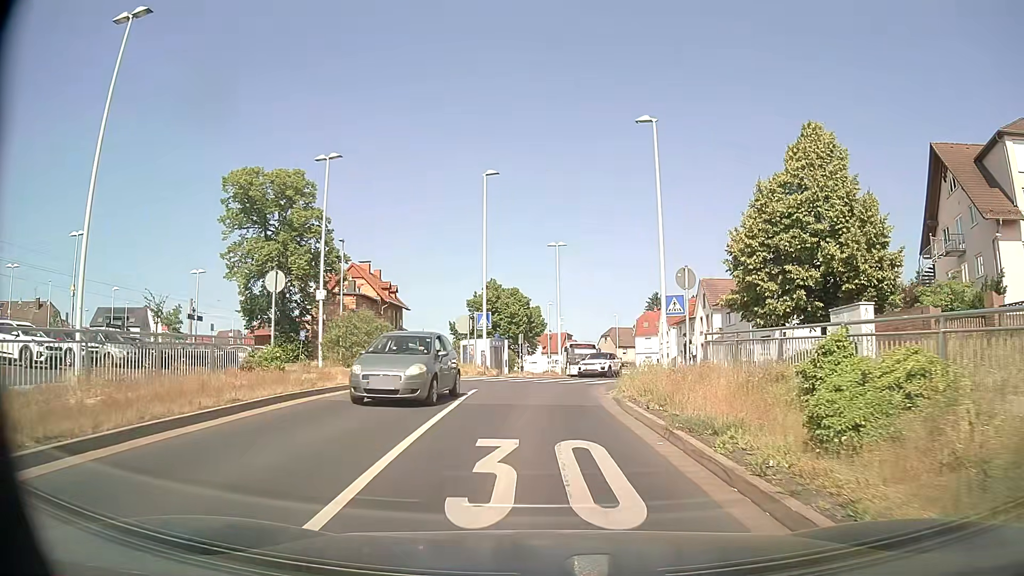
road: tertiary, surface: asphalt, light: Day
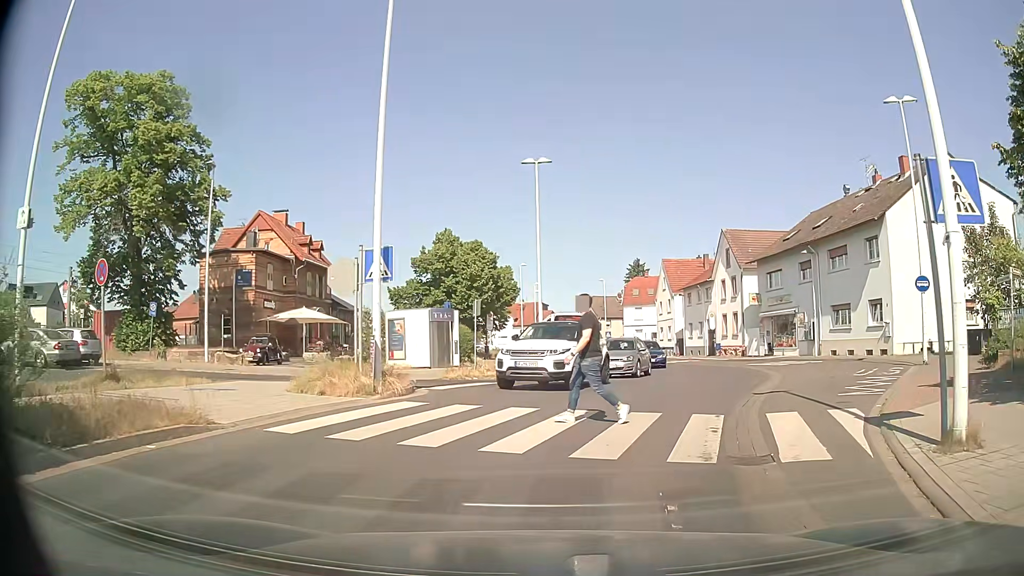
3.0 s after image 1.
(-0.1, +17.7) m; +2°
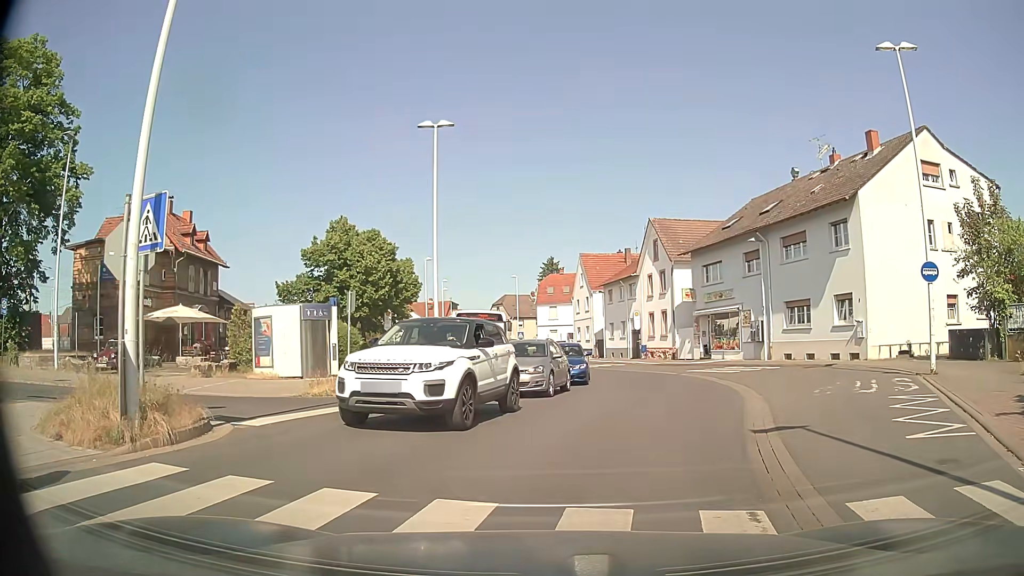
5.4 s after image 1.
(+0.3, +5.6) m; +7°
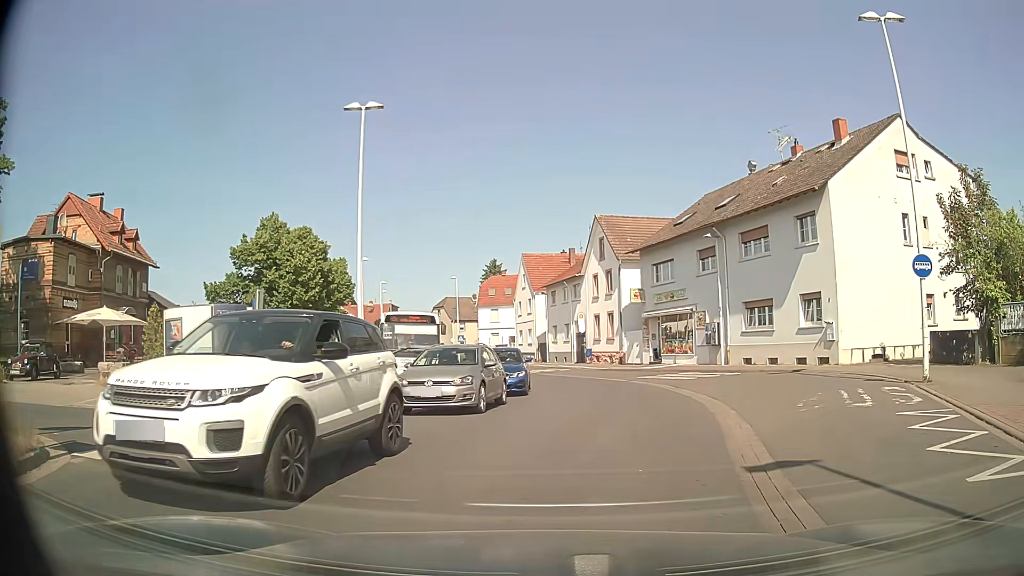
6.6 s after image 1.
(+0.1, +2.7) m; +5°
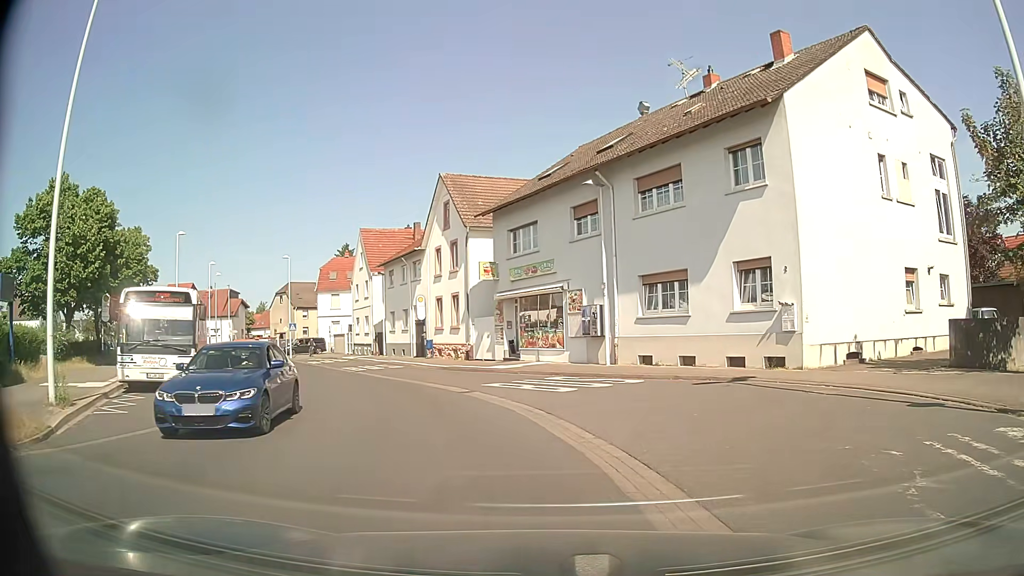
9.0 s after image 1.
(+1.2, +9.6) m; +12°
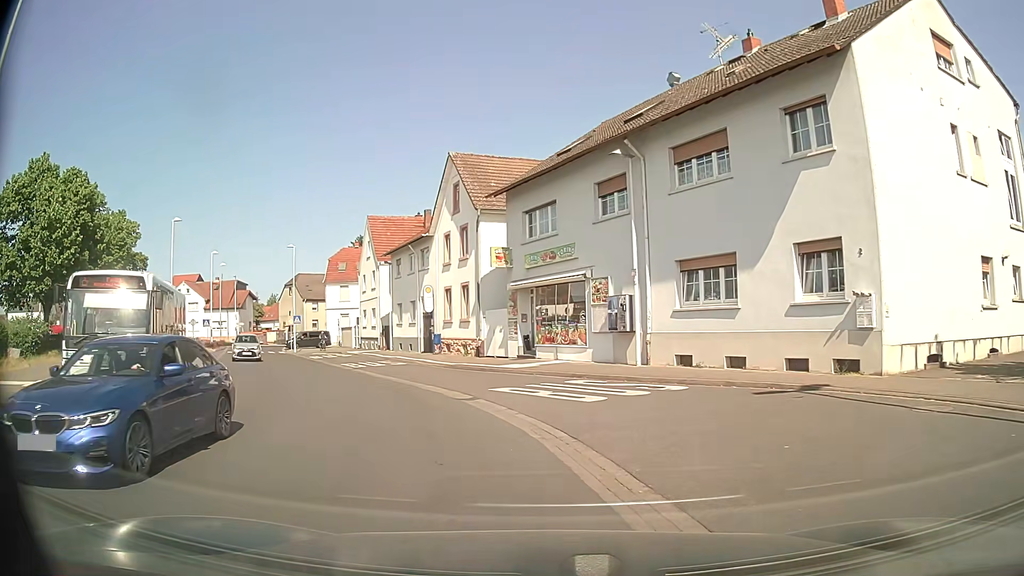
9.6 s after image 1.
(0.0, +3.4) m; -1°
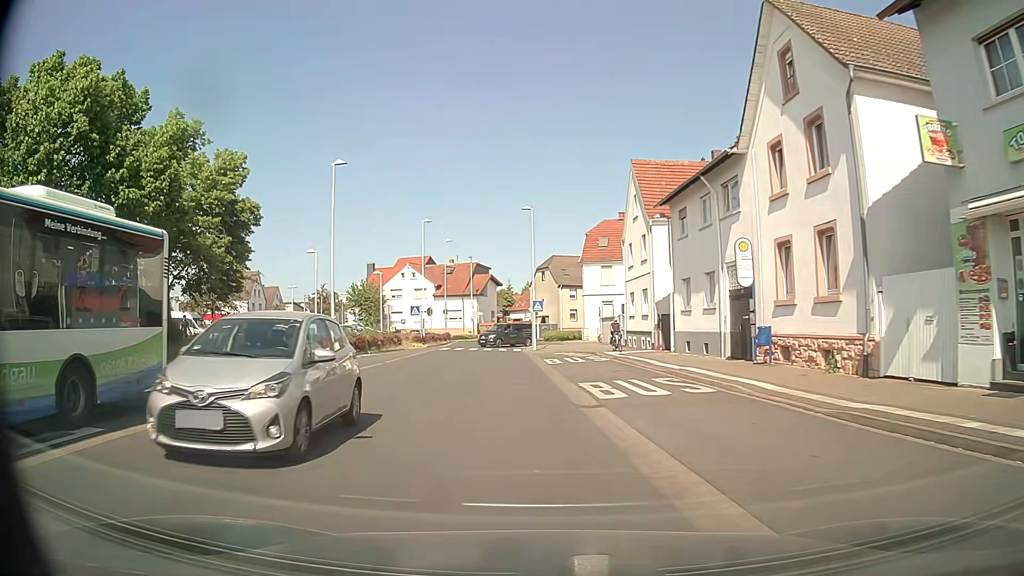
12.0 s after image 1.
(-3.4, +16.5) m; -23°
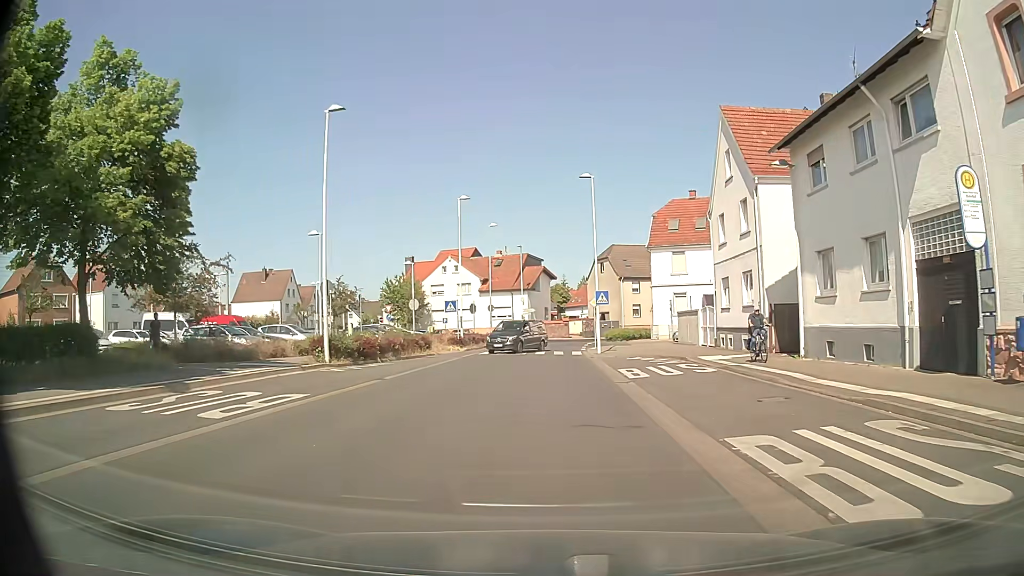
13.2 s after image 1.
(-0.5, +9.3) m; -5°
(0, +10) (0, +20) (0, +30) (0, +40) (+1, +50) (+3, +60) (+8, +68) (+16, +74) (+25, +78) (+34, +83) m
